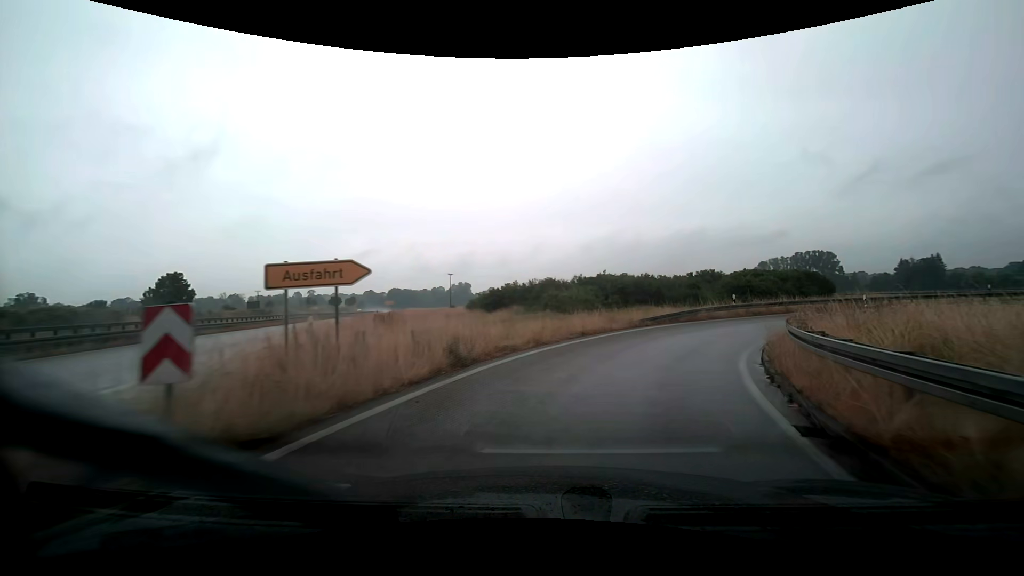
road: trunk_link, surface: asphalt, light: Day
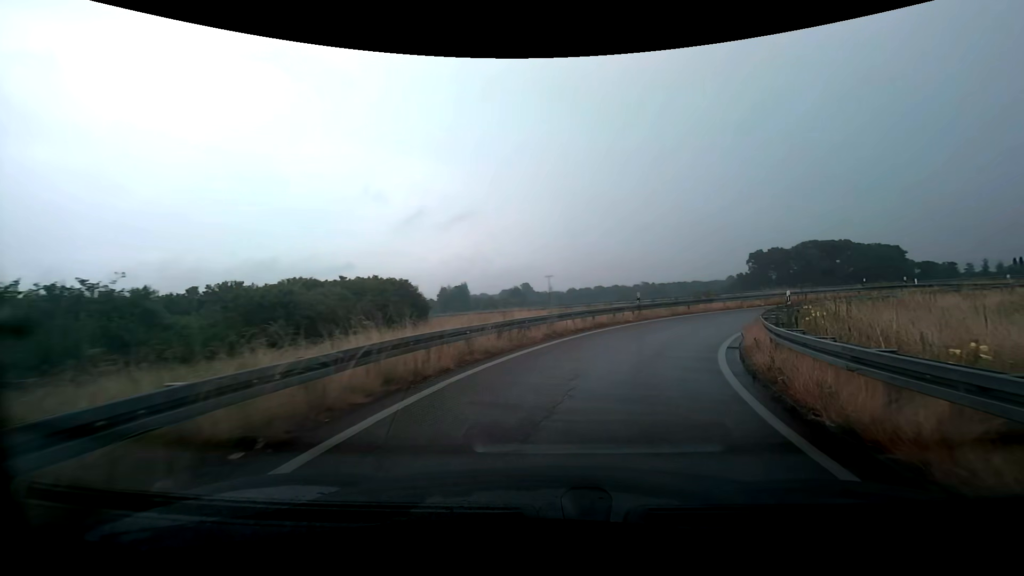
(+9.7, +25.8) m; +45°
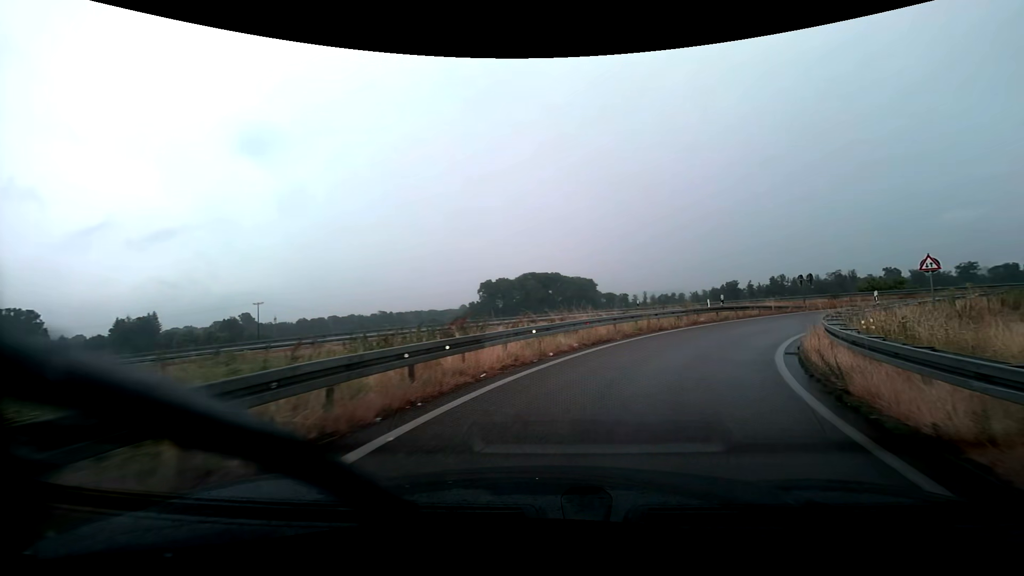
(+6.0, +21.7) m; +31°
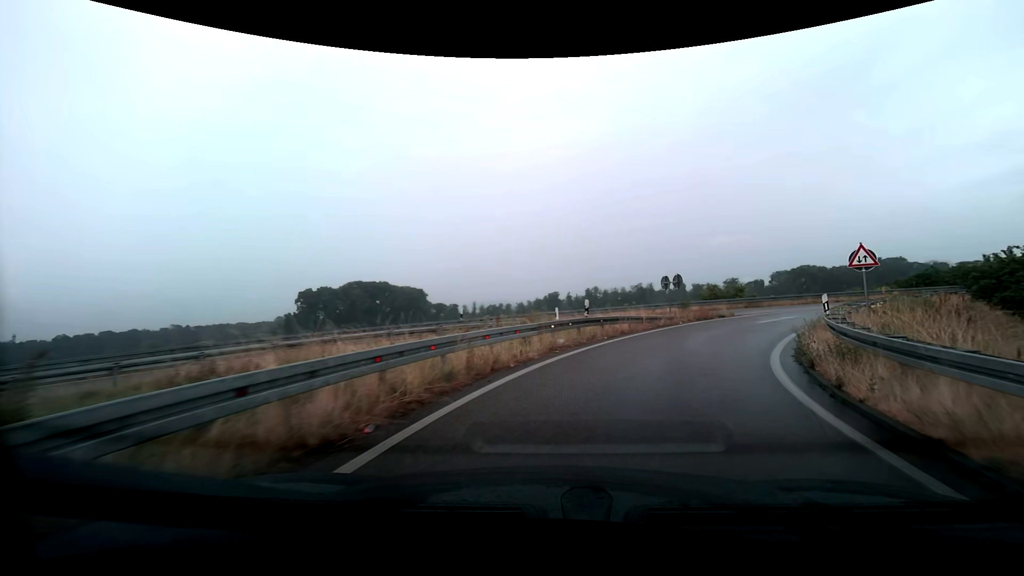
(+1.8, +11.9) m; +17°
(+1, +10) (+6, +19) (+12, +26) (+21, +32) (+30, +35) (+40, +37) (+50, +38) (+60, +38) (+70, +38) (+80, +37) m
